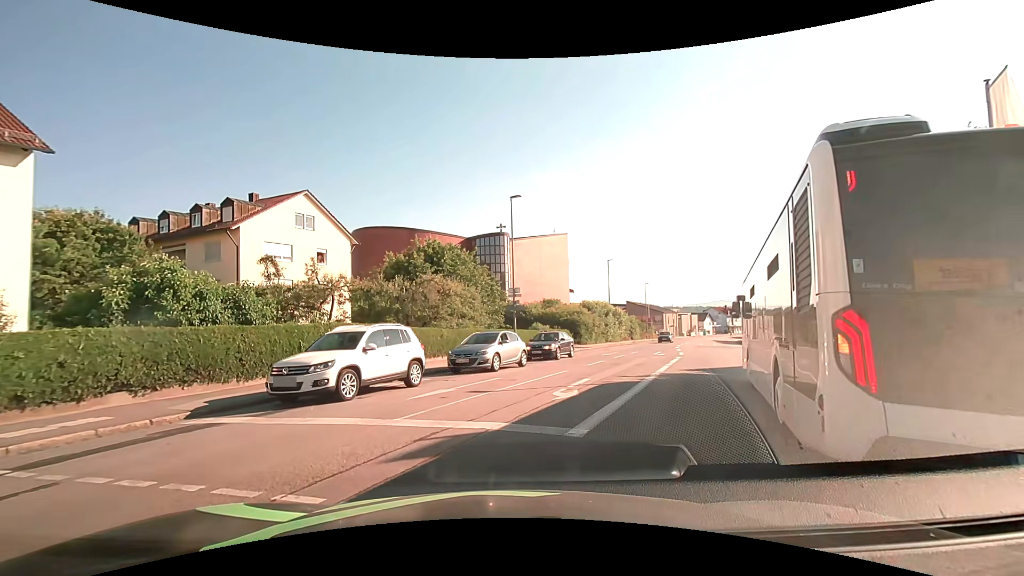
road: tertiary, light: Day
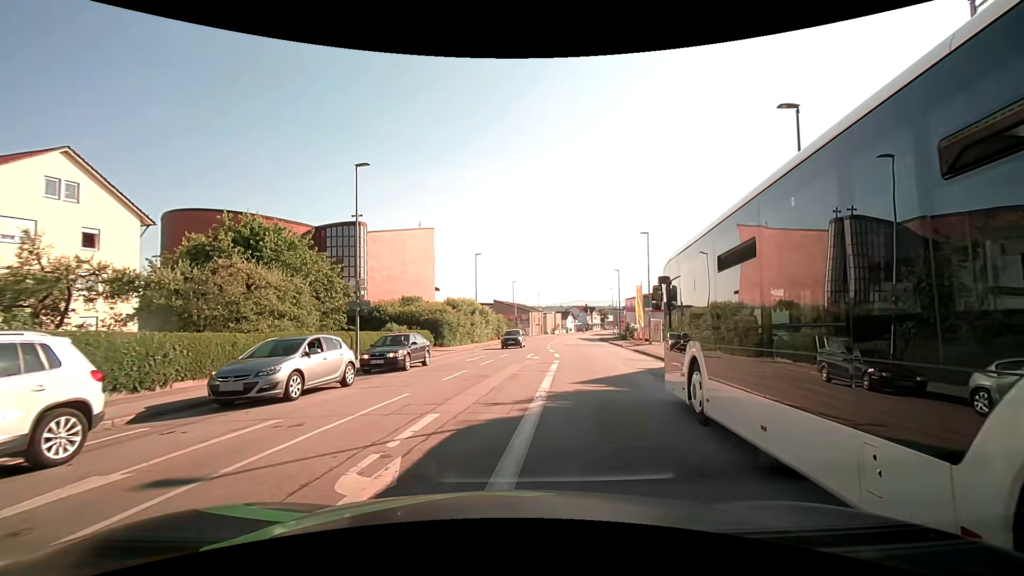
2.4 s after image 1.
(+0.8, +5.9) m; +14°
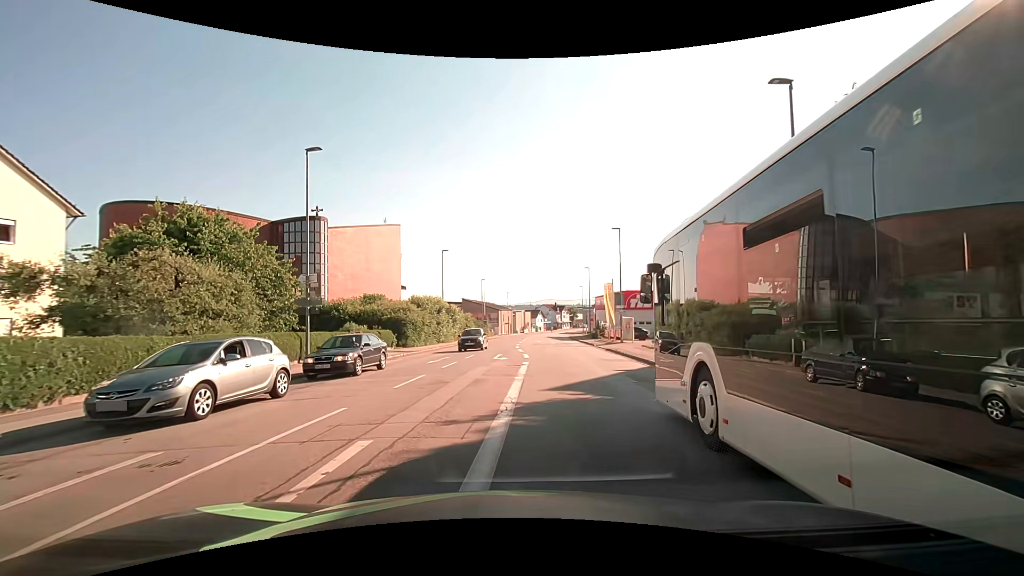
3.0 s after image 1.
(+0.1, +1.9) m; +5°
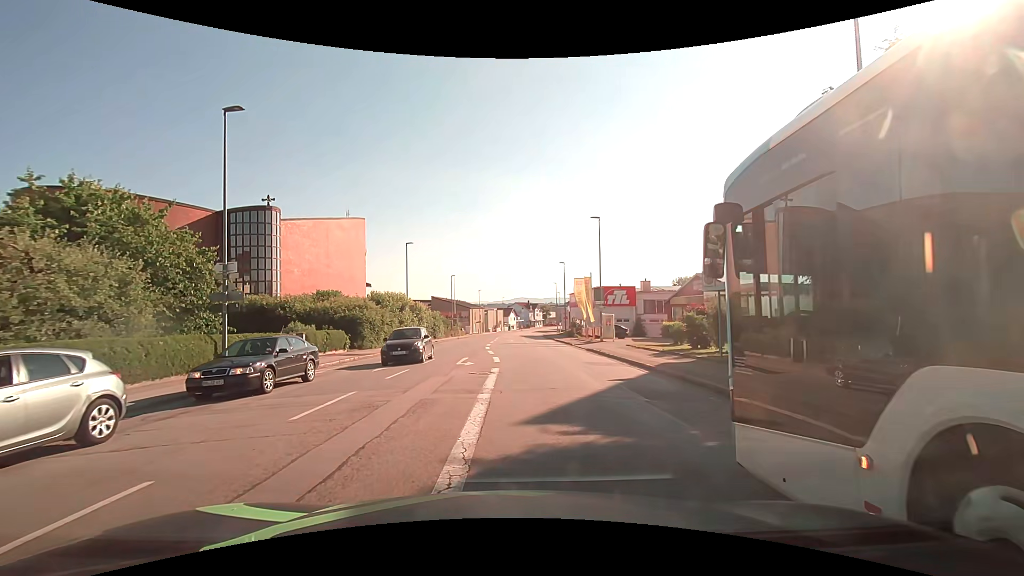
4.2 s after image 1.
(+0.1, +4.1) m; +5°
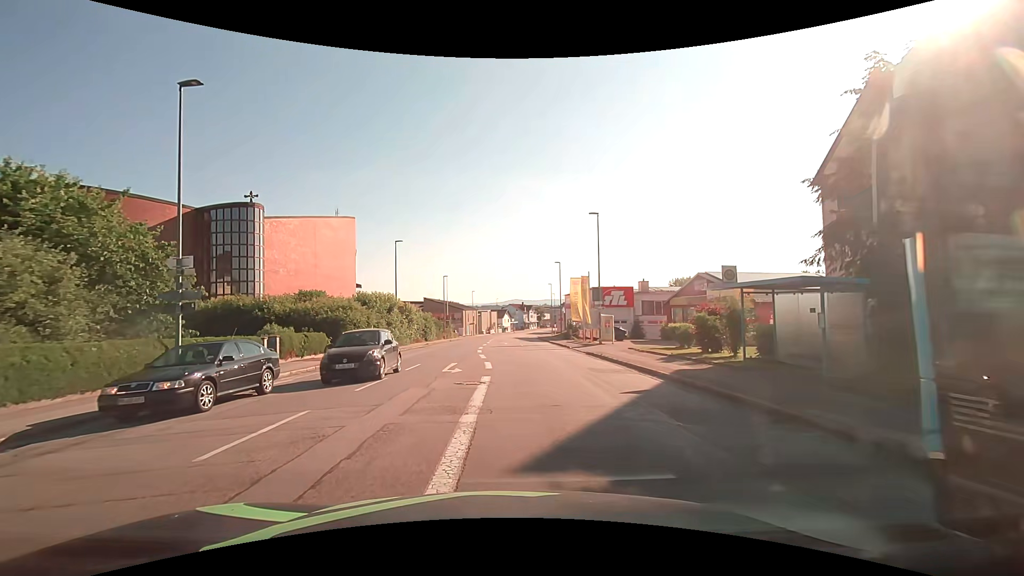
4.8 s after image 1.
(-0.1, +2.2) m; -1°
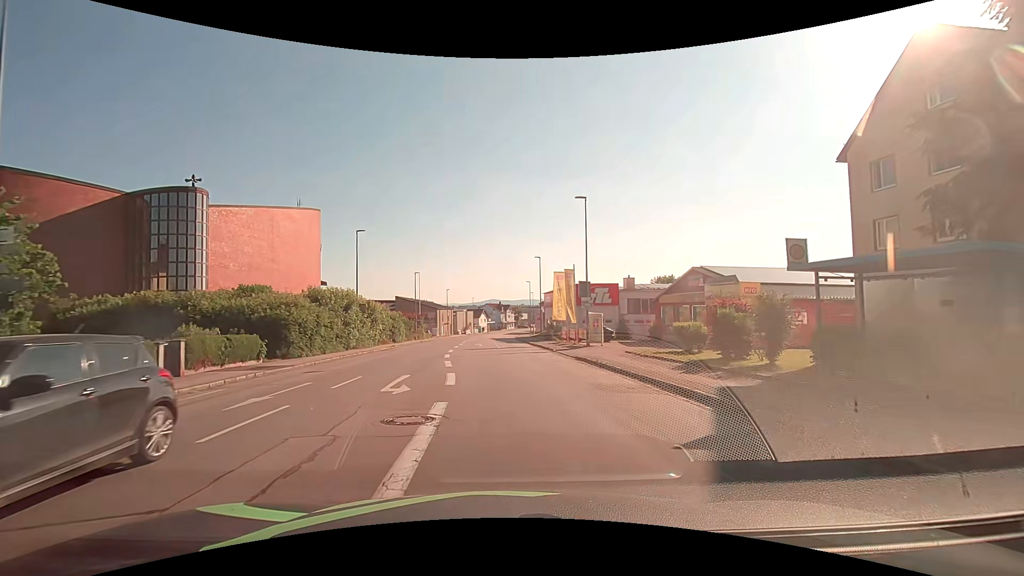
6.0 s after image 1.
(+0.1, +5.1) m; +3°
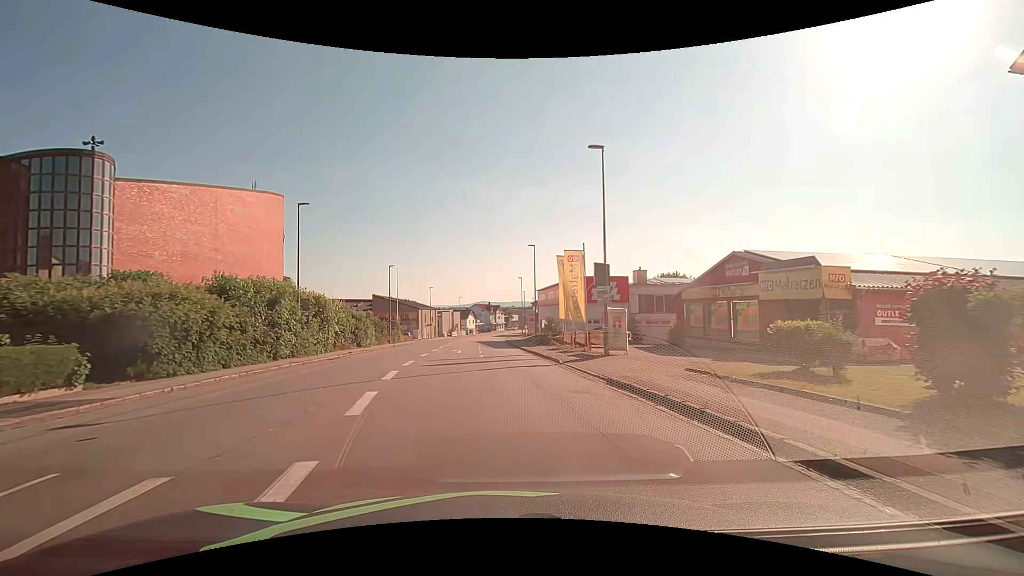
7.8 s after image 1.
(+0.2, +10.3) m; +1°
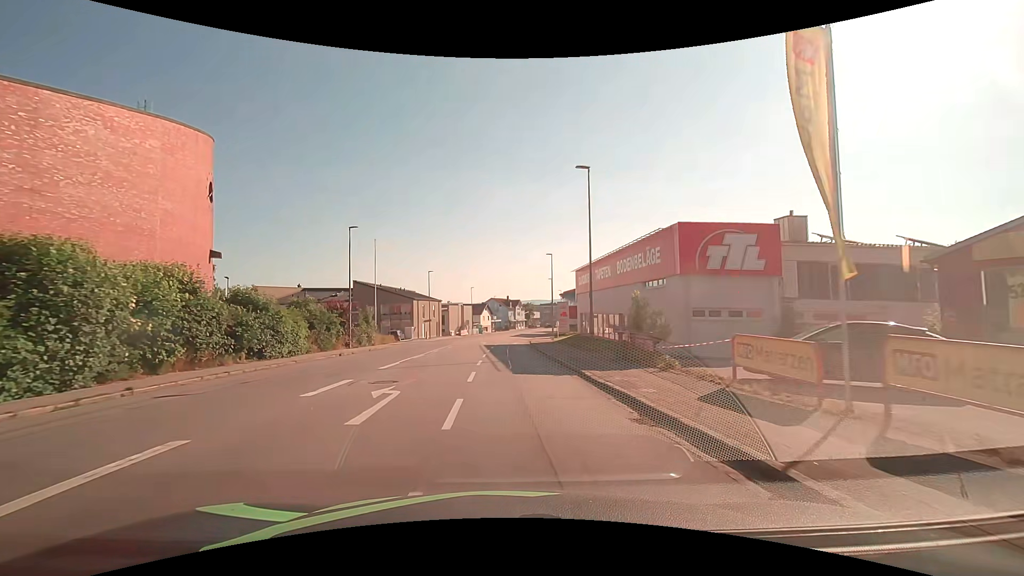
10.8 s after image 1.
(-0.6, +24.9) m; -2°
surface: asphalt
(0, +10) (0, +20) (0, +30) (0, +40) (0, +50) (0, +60) (+1, +70) (+2, +80) (+3, +90) (+4, +100) m
